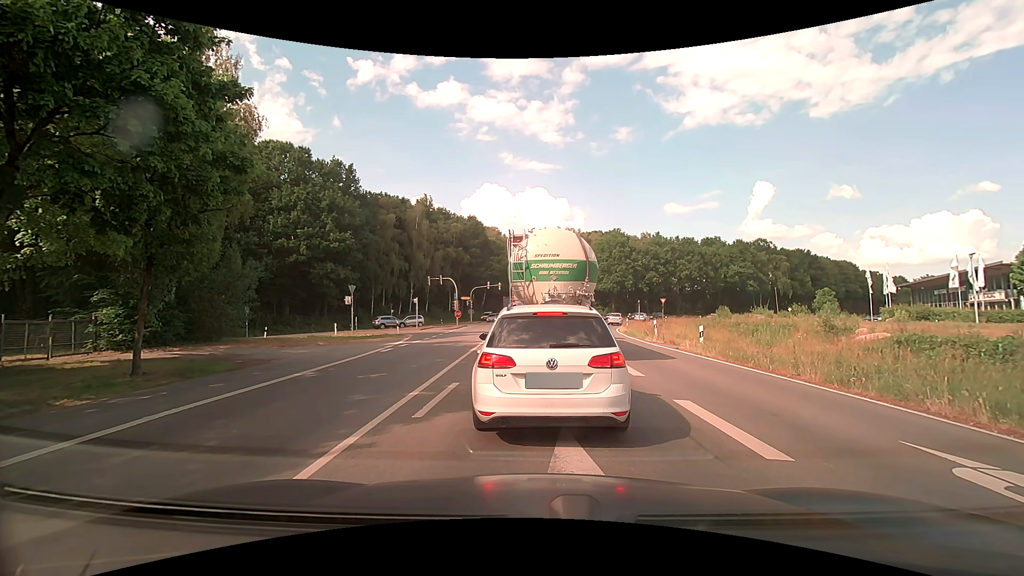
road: primary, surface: asphalt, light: Day
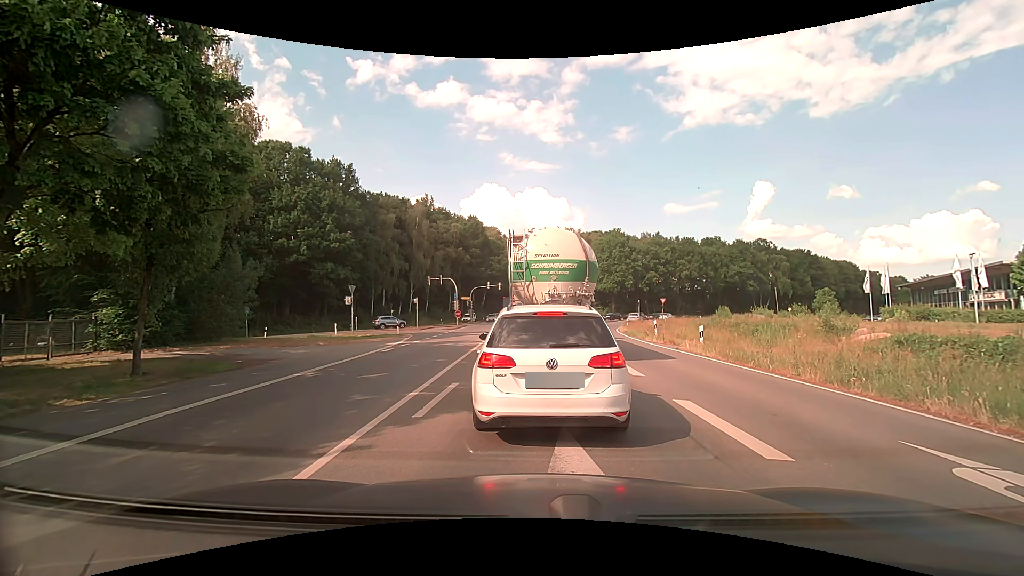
(0.0, 0.0) m; 0°
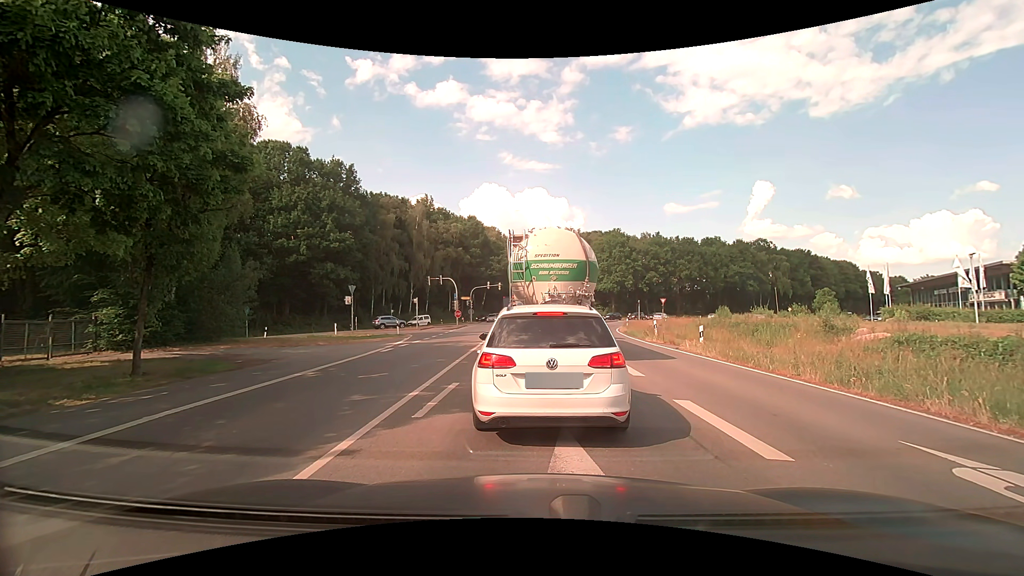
(0.0, 0.0) m; 0°
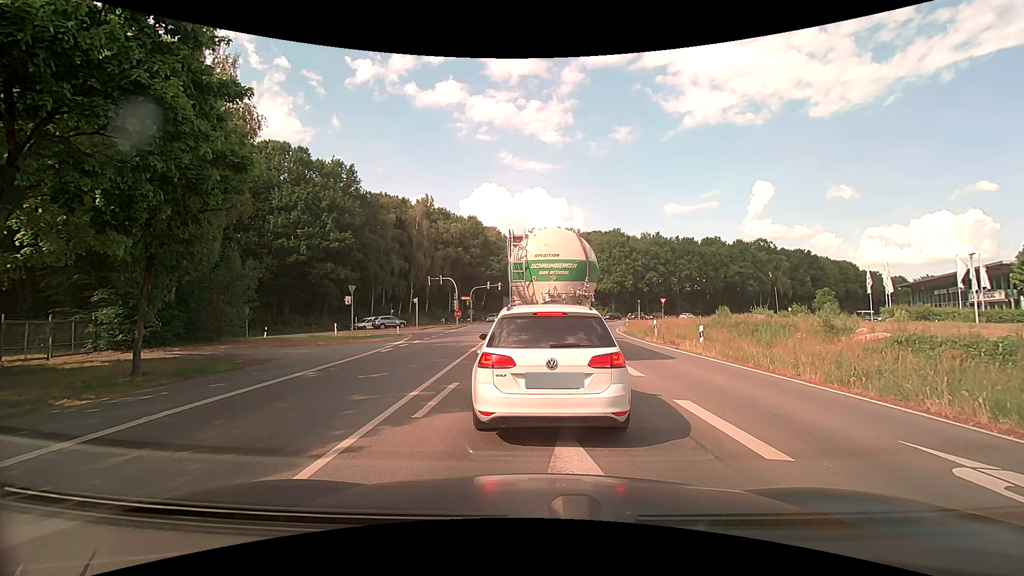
(0.0, 0.0) m; 0°
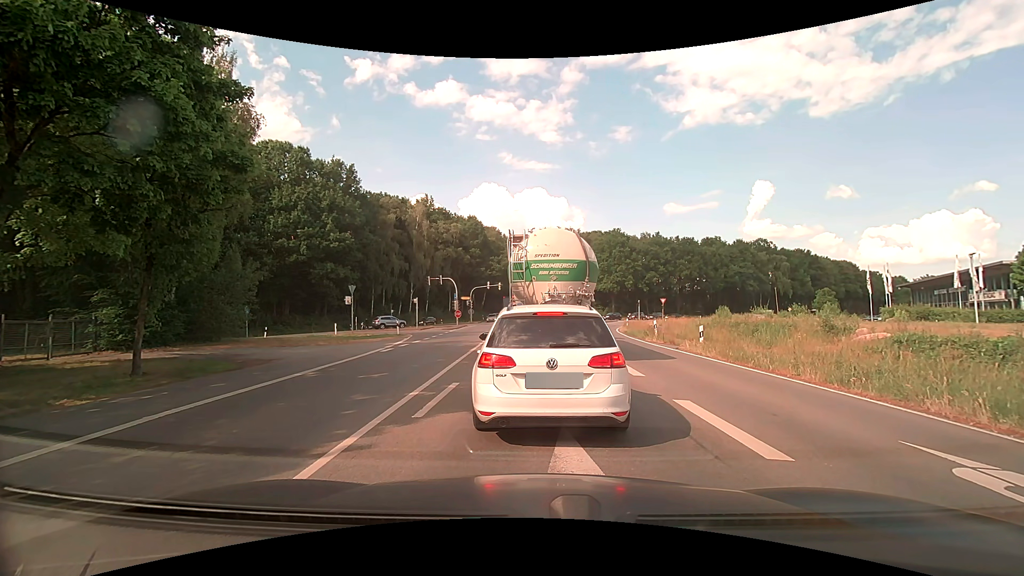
(0.0, 0.0) m; 0°
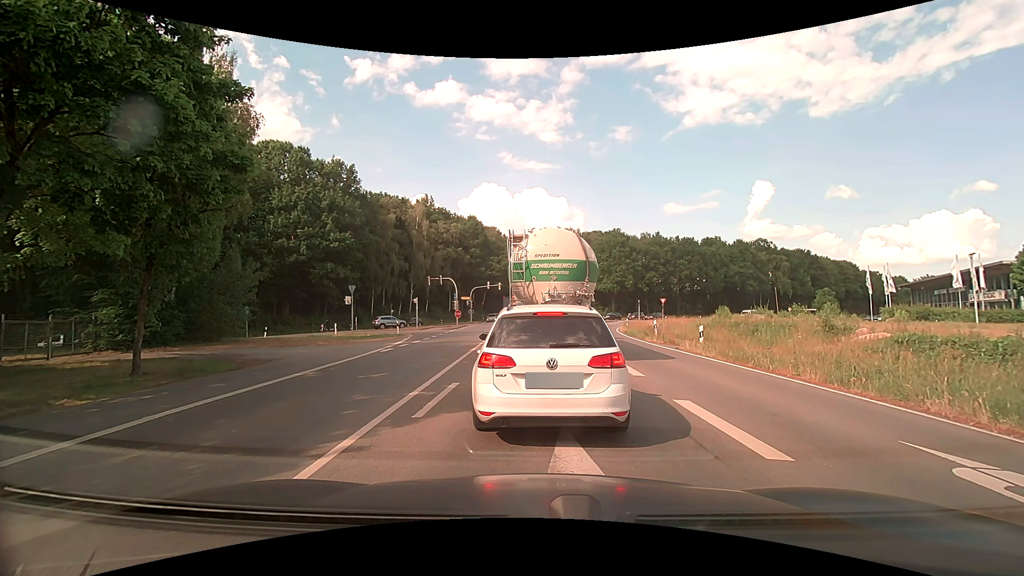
(0.0, 0.0) m; 0°
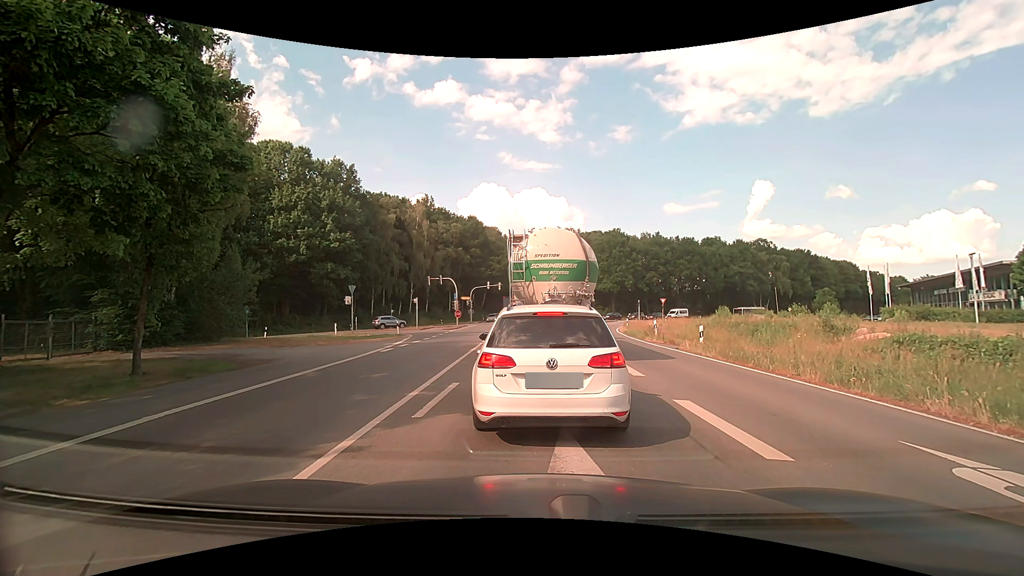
(0.0, 0.0) m; 0°
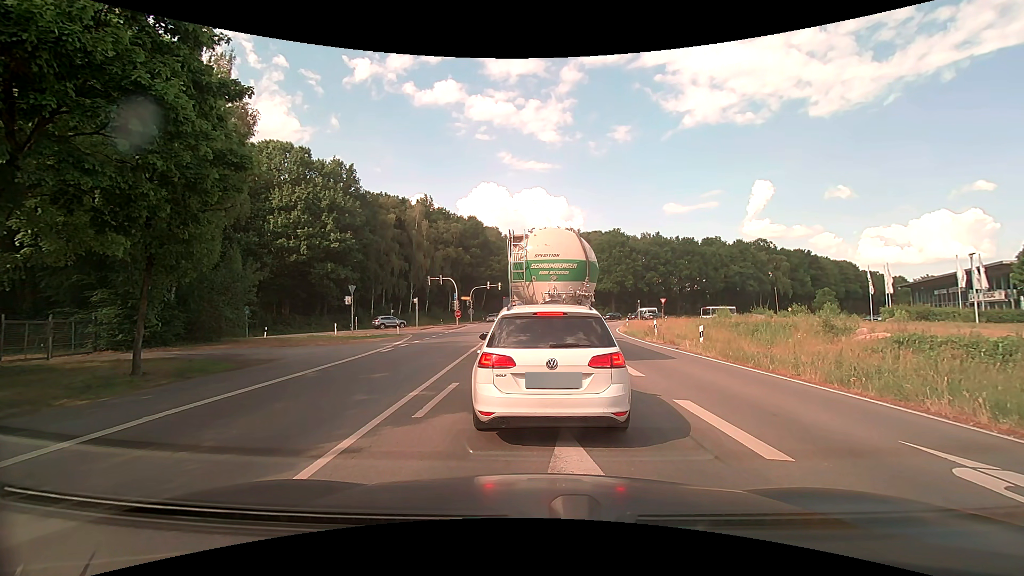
(0.0, 0.0) m; 0°
